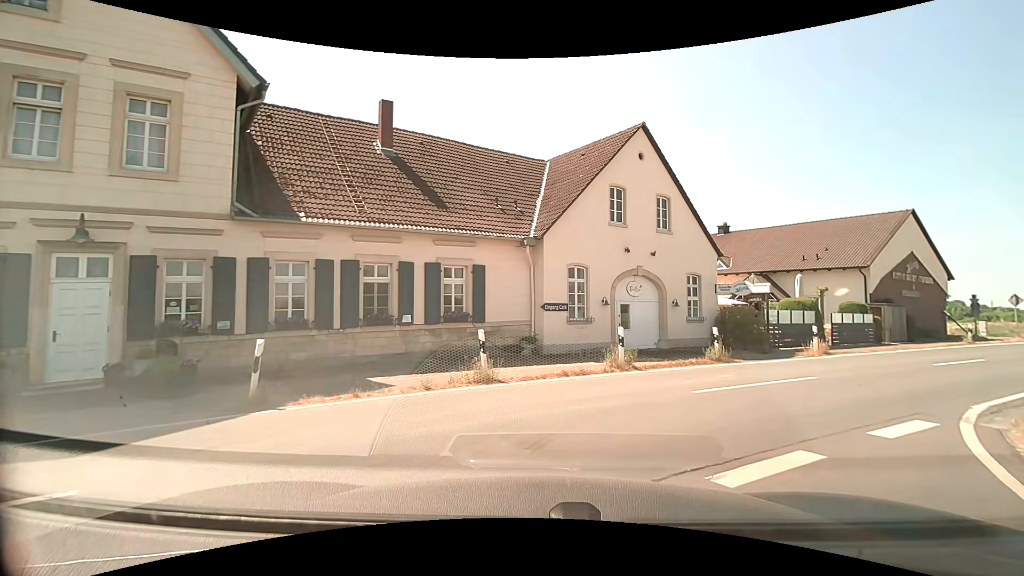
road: secondary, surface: asphalt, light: Day
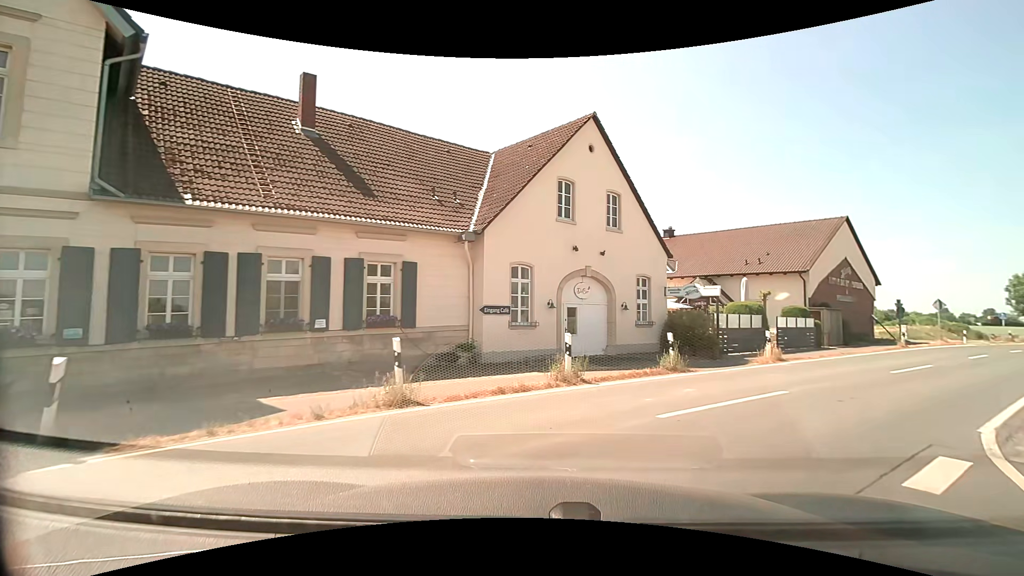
(+0.1, +2.0) m; +6°
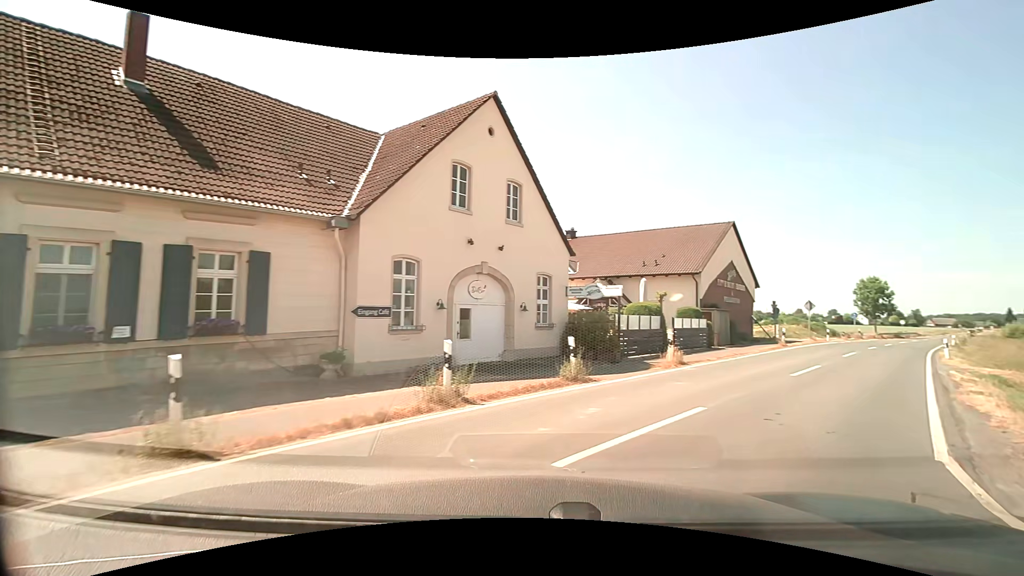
(+0.2, +2.4) m; +11°
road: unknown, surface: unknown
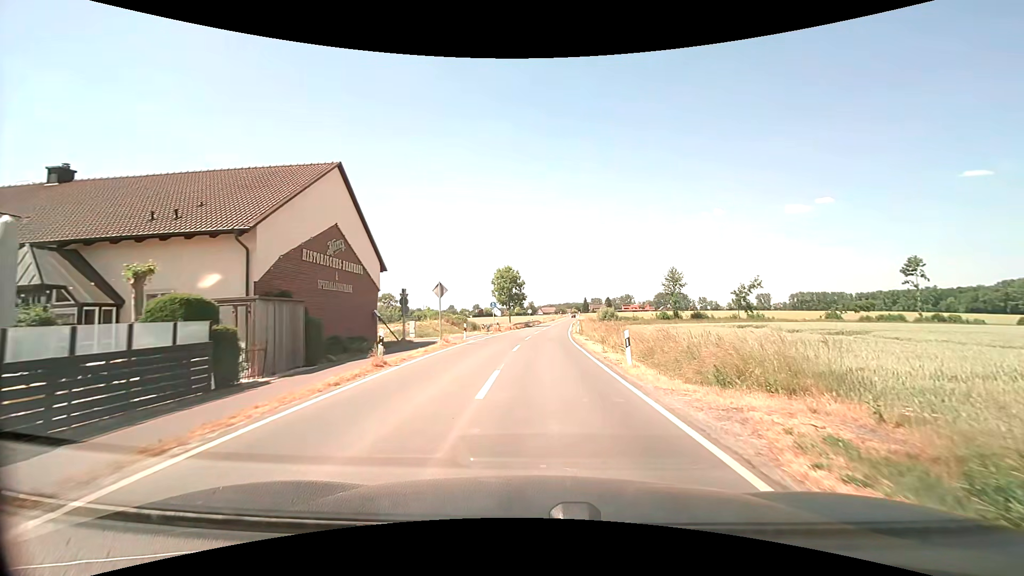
(+8.4, +16.3) m; +37°
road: secondary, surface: asphalt
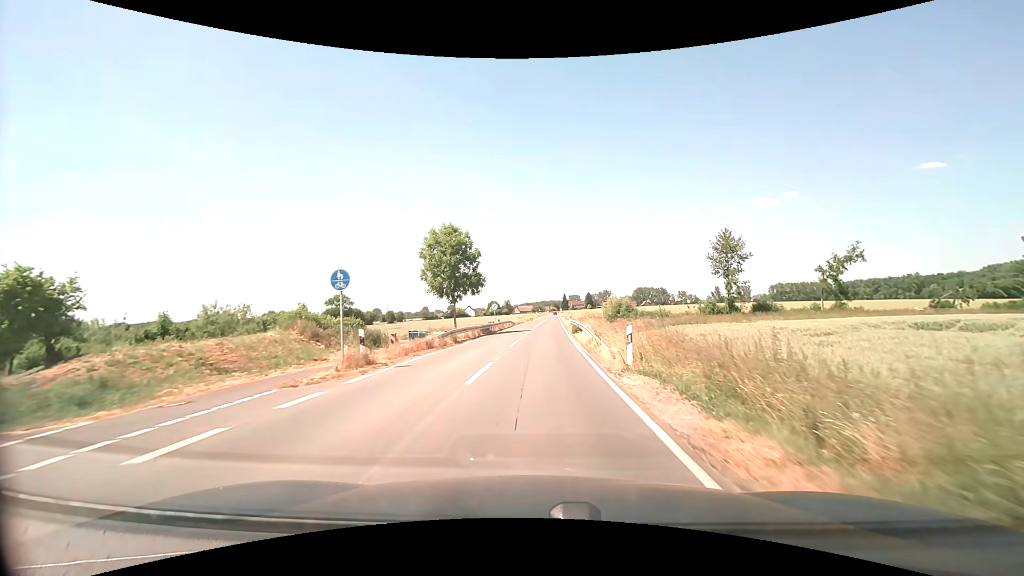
(+0.5, +32.3) m; +2°
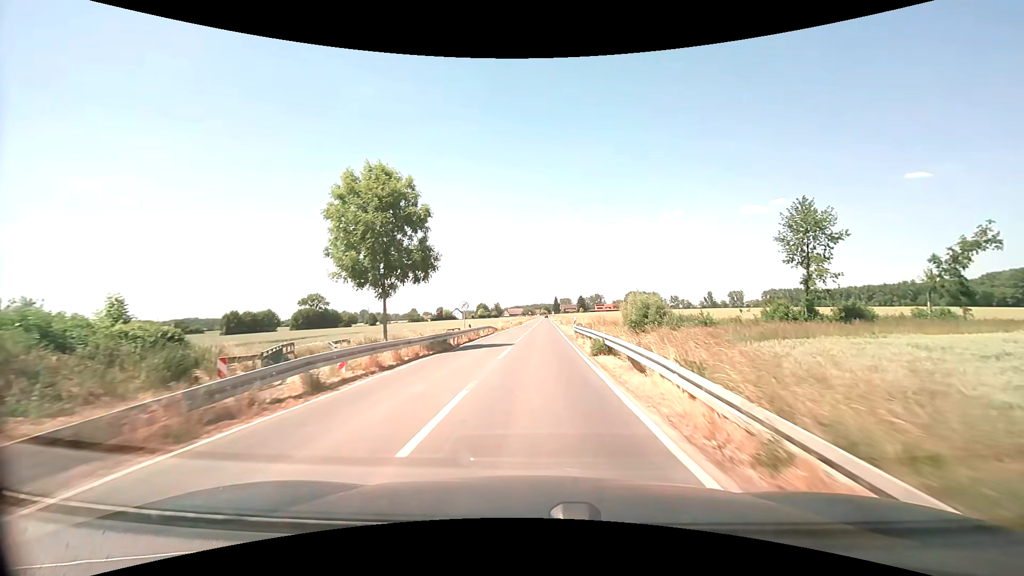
(+0.1, +16.2) m; +1°
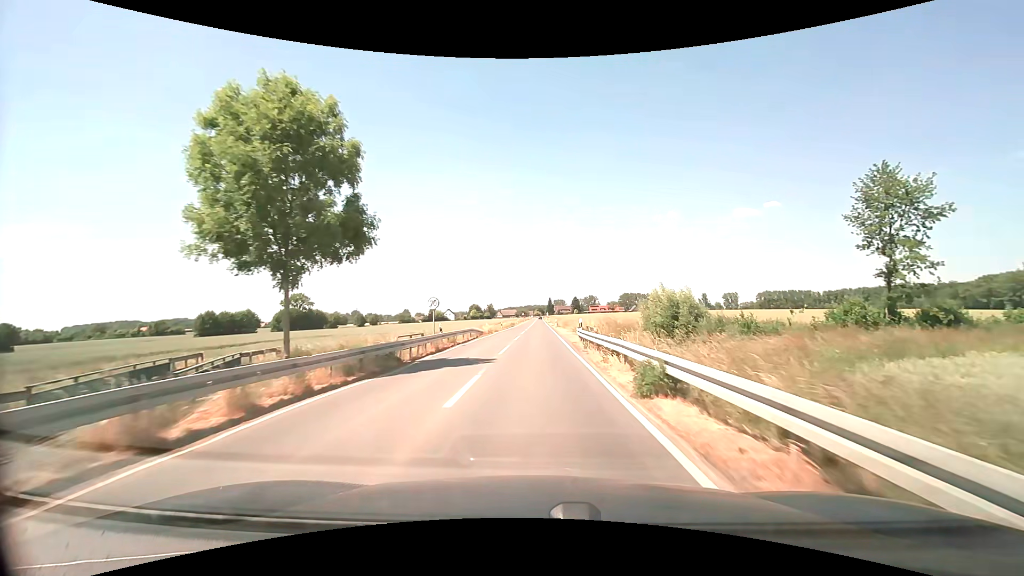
(+0.1, +8.6) m; +1°
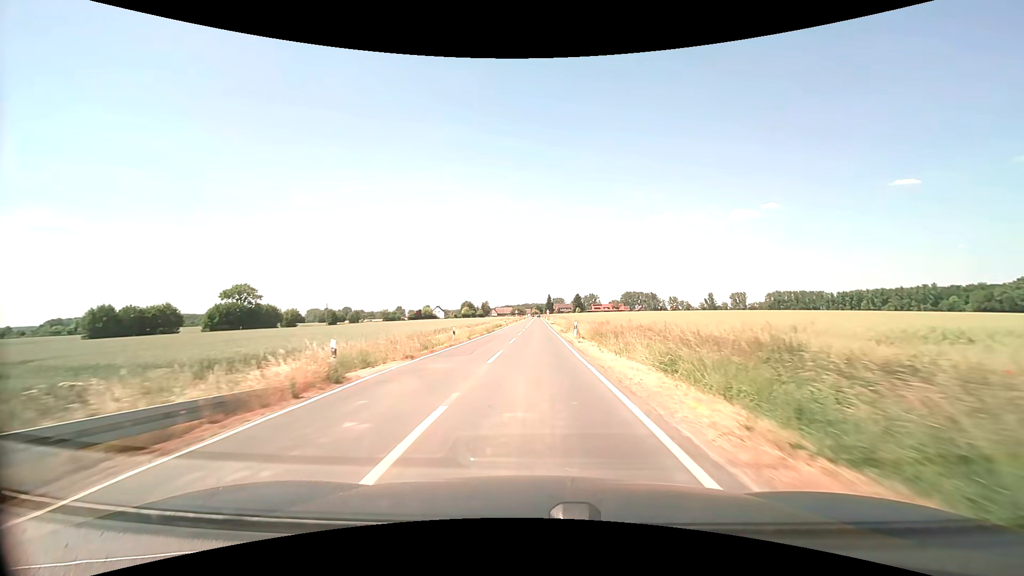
(+0.3, +38.3) m; 0°
(0, +10) (0, +20) (0, +30) (0, +40) (0, +50) (0, +60) (0, +70) (0, +80) (0, +90) (0, +100) m
